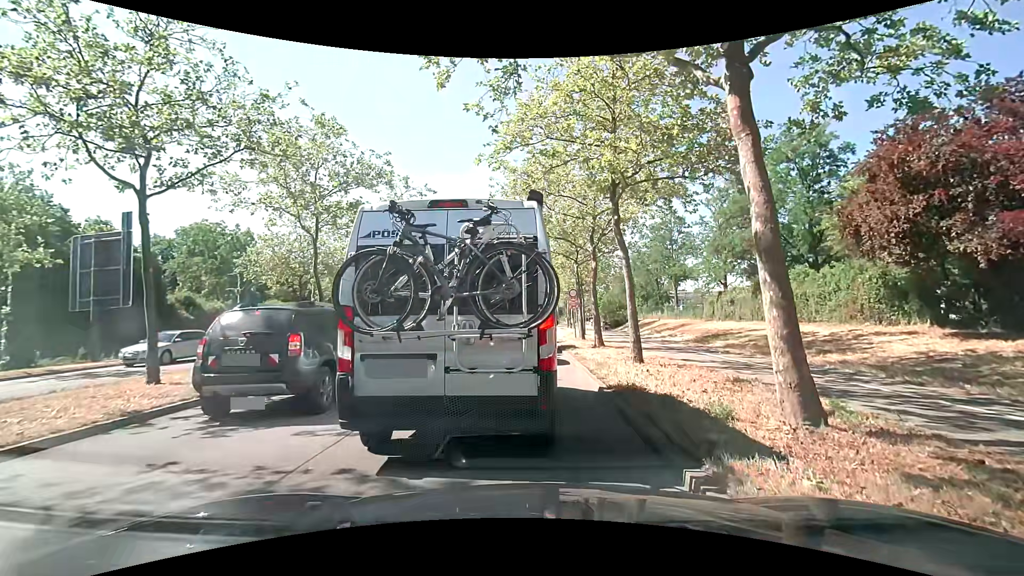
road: primary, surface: asphalt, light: Day
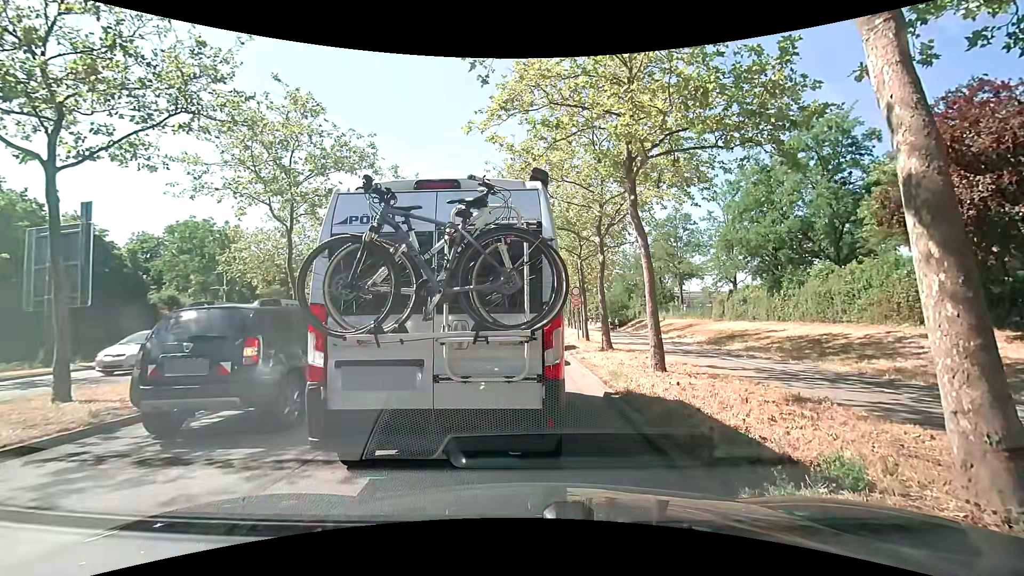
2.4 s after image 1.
(0.0, +2.1) m; 0°
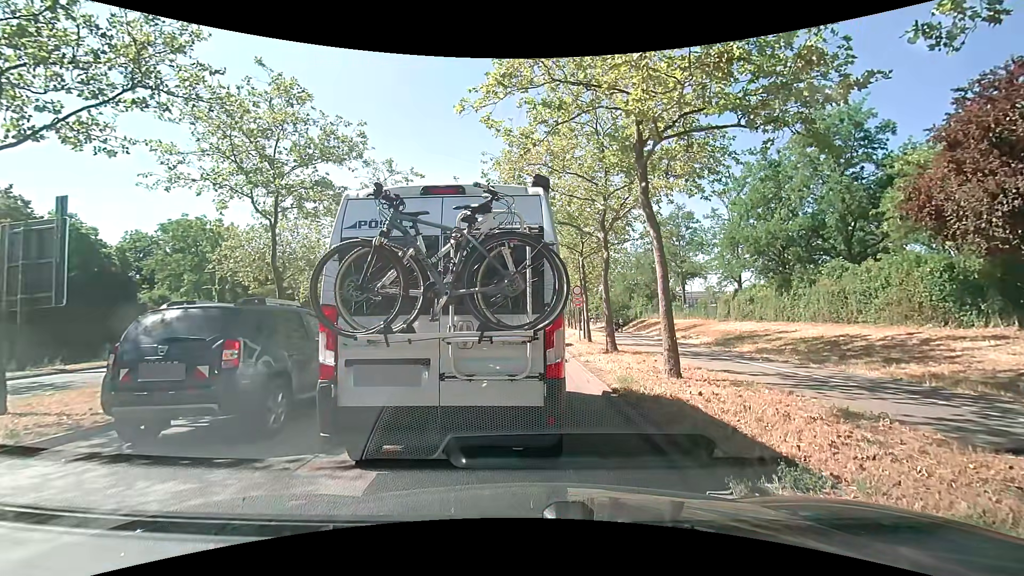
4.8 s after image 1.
(0.0, +1.1) m; 0°
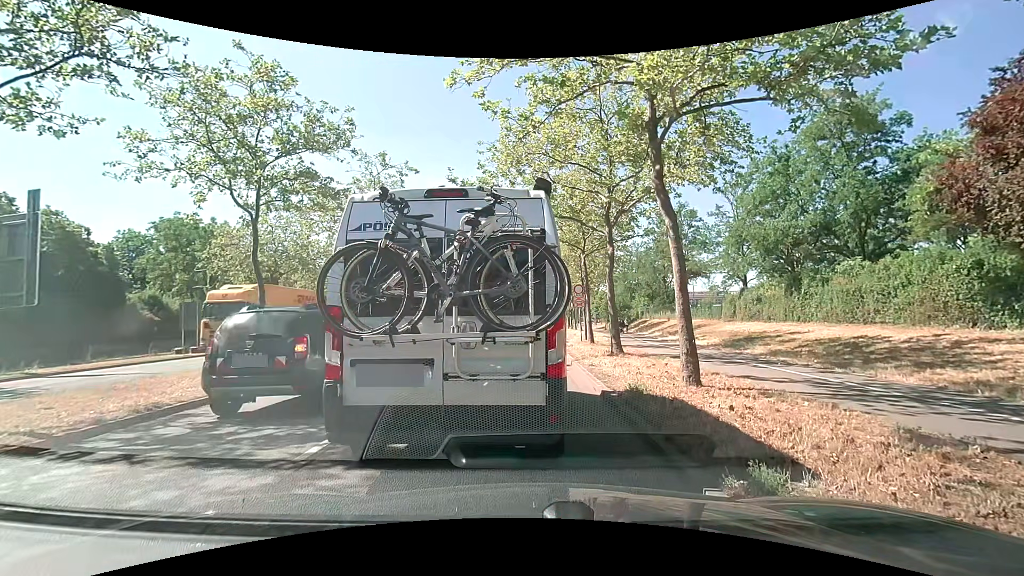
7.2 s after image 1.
(0.0, +1.2) m; 0°
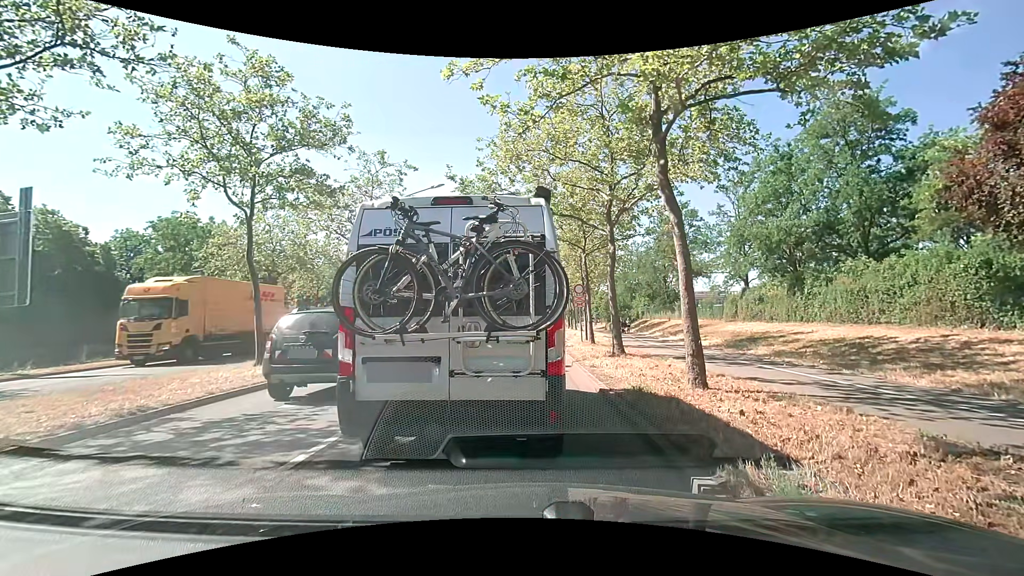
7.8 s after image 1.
(0.0, +0.3) m; 0°
